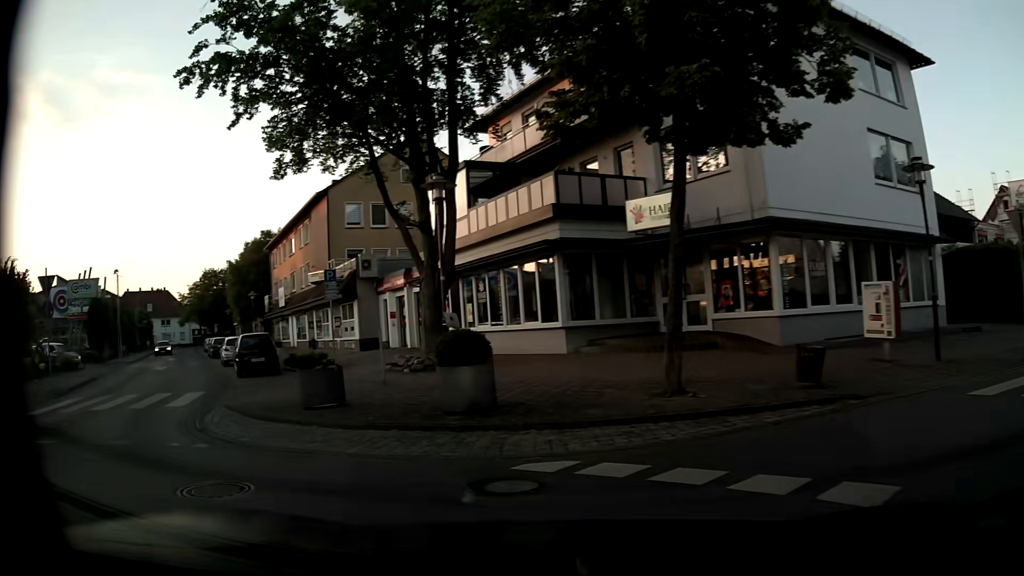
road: residential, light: Day
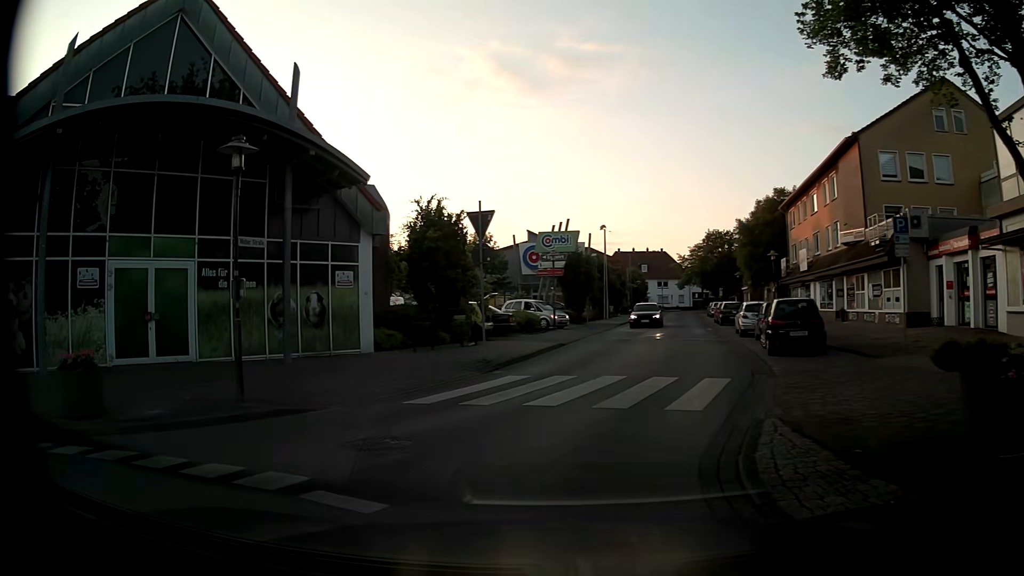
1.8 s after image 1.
(-2.4, +5.5) m; -45°
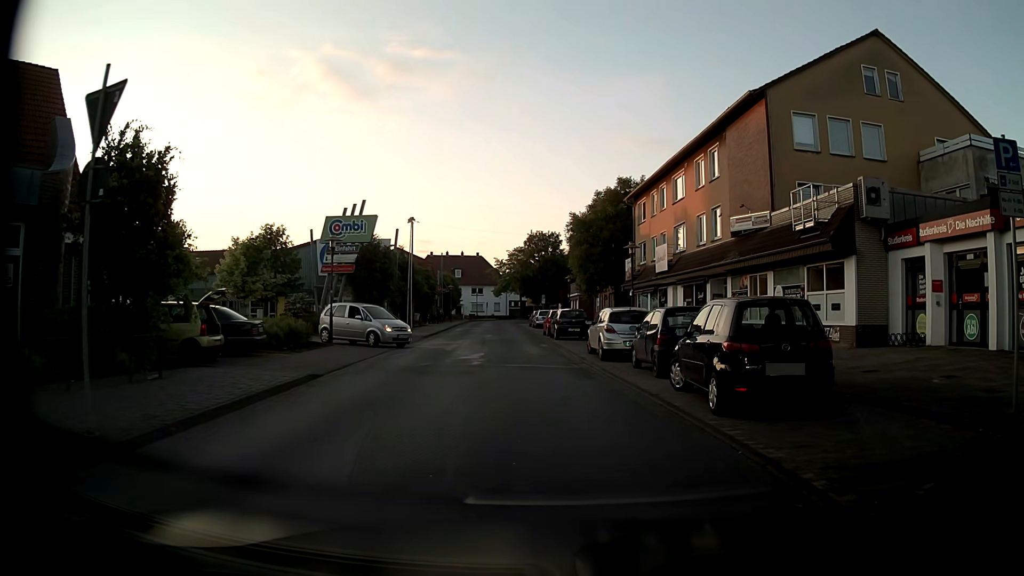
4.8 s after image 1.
(+1.1, +9.9) m; +17°
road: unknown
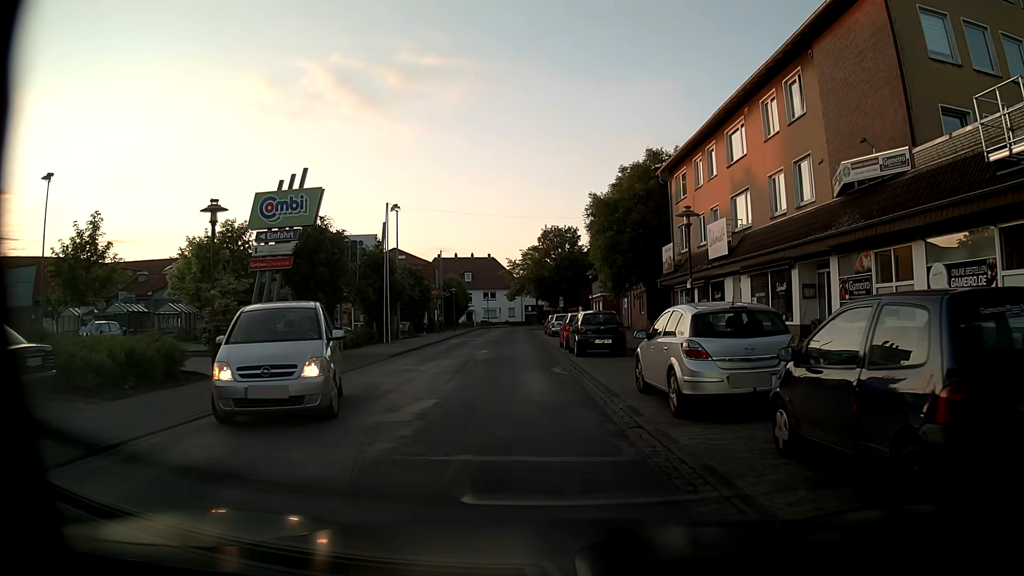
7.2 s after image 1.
(0.0, +10.2) m; -2°
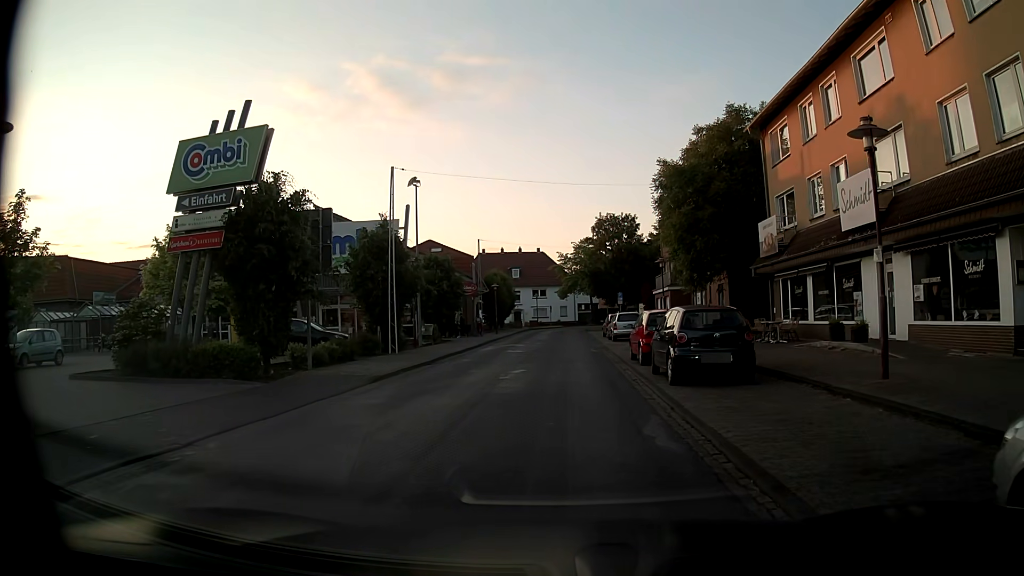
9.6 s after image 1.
(-0.4, +8.8) m; -4°
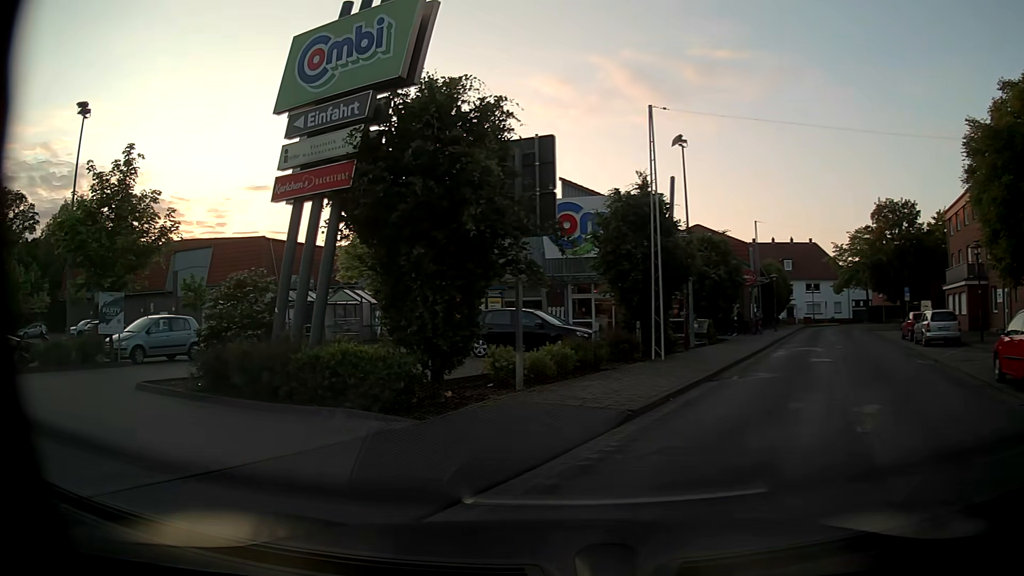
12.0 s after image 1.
(-1.1, +7.1) m; -23°
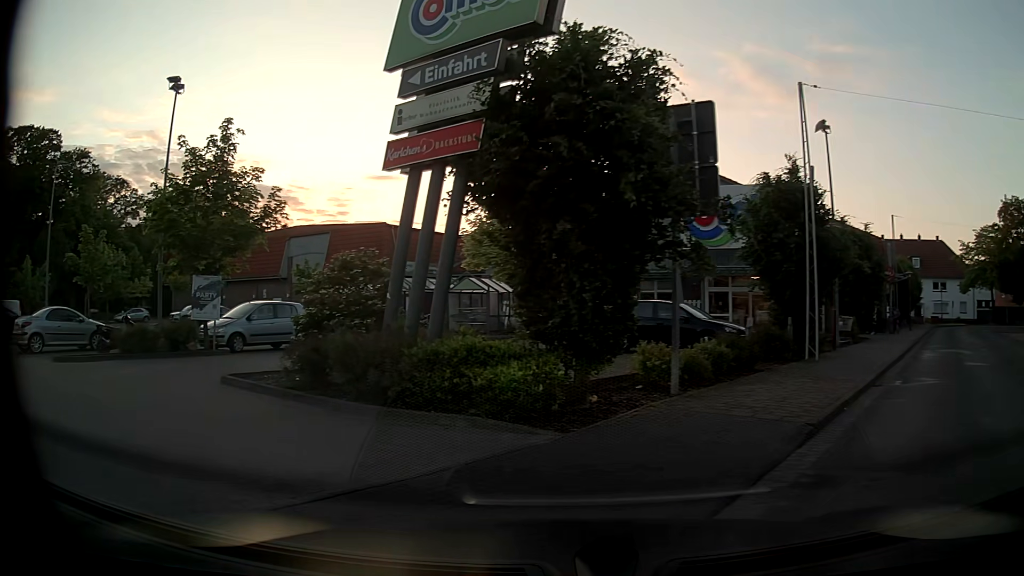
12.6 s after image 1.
(-0.2, +1.6) m; -11°
